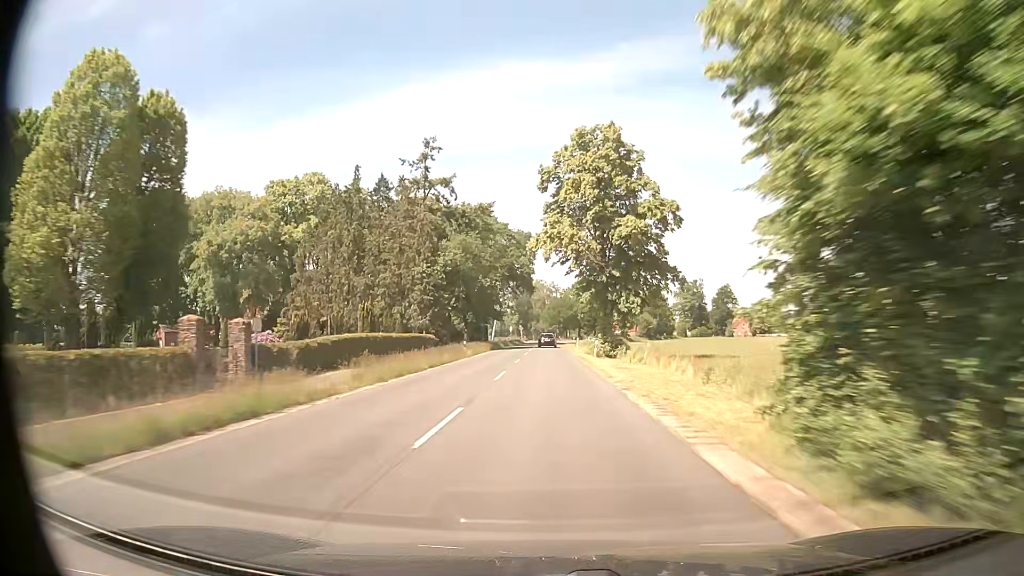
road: secondary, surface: asphalt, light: Day
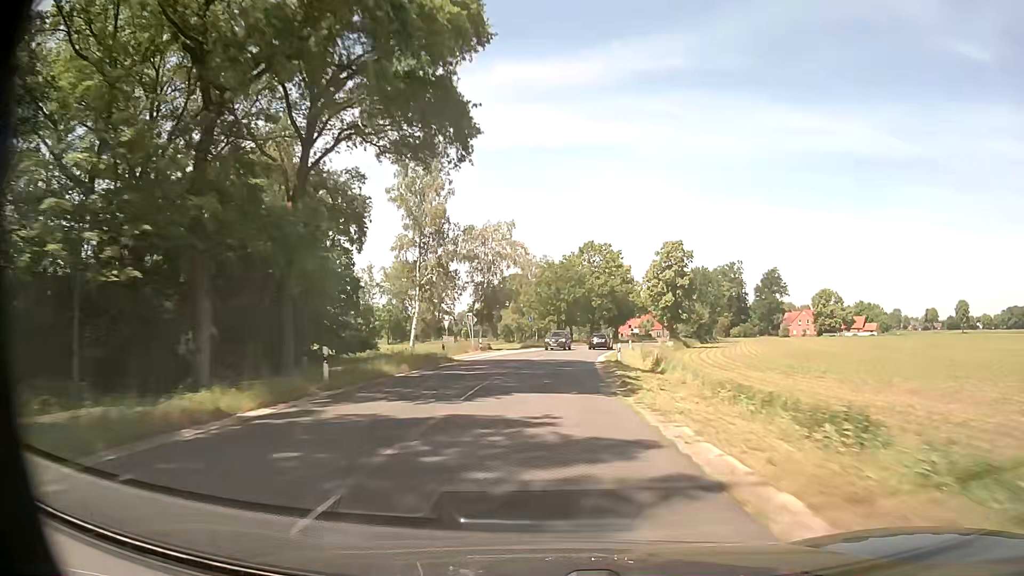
(+0.1, +78.5) m; 0°
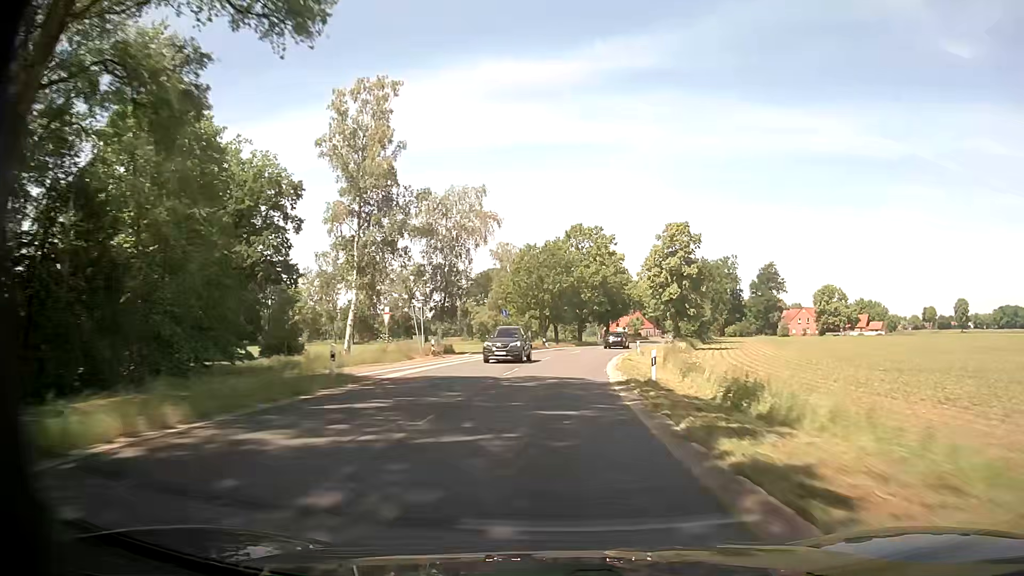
(+0.2, +15.7) m; +1°
(0, +10) (+1, +20) (+2, +30) (+3, +40) (+5, +50) (+7, +60) (+9, +69) (+11, +79) (+14, +89) (+16, +98) m
